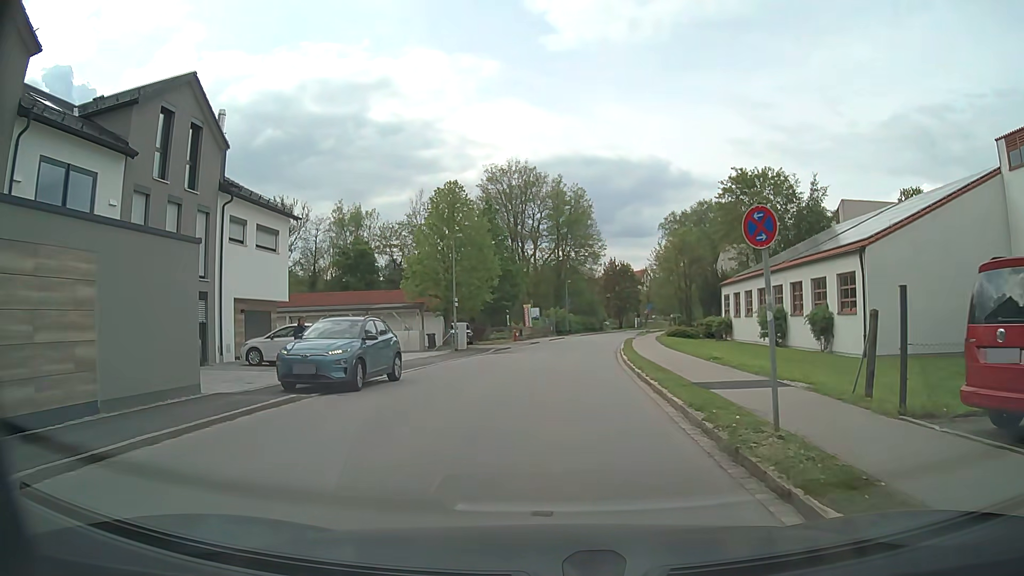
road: residential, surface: asphalt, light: Day
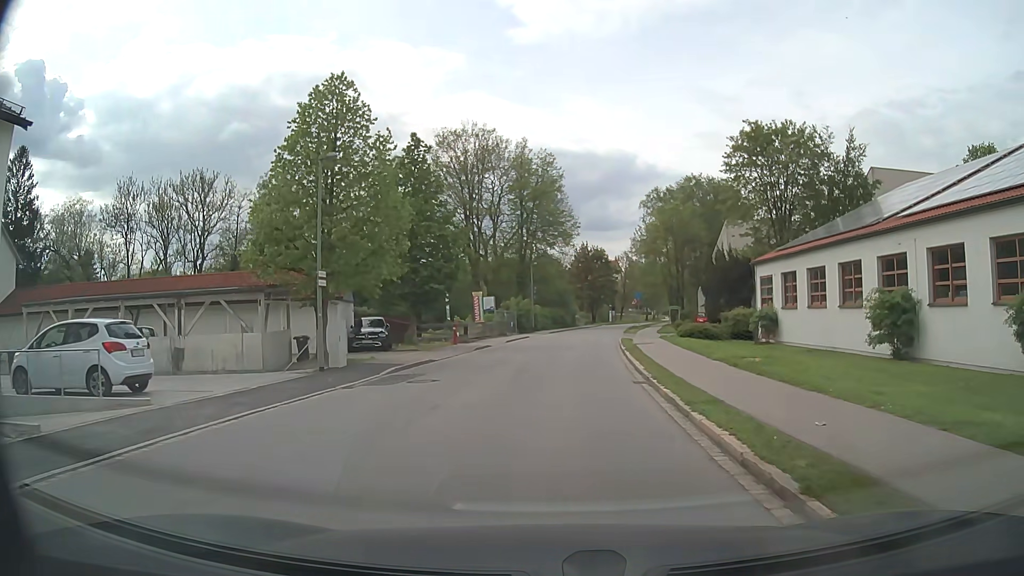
(+0.3, +17.0) m; +2°
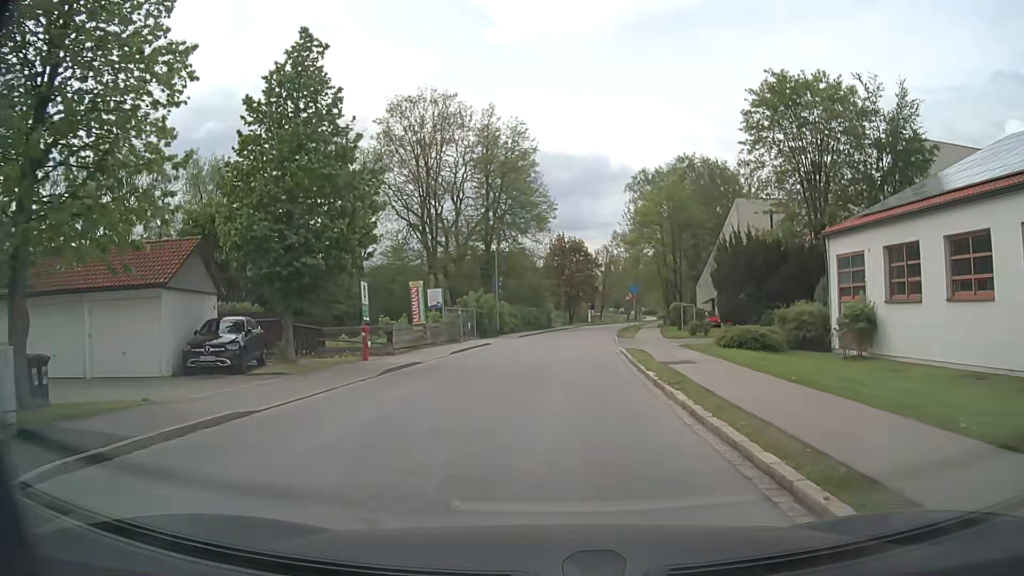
(+0.3, +13.3) m; +3°
(0, +10) (0, +20) (+1, +30) (+2, +40) (+3, +50) (+4, +60) (+5, +70) (+7, +80) (+8, +89) (+10, +99) m
